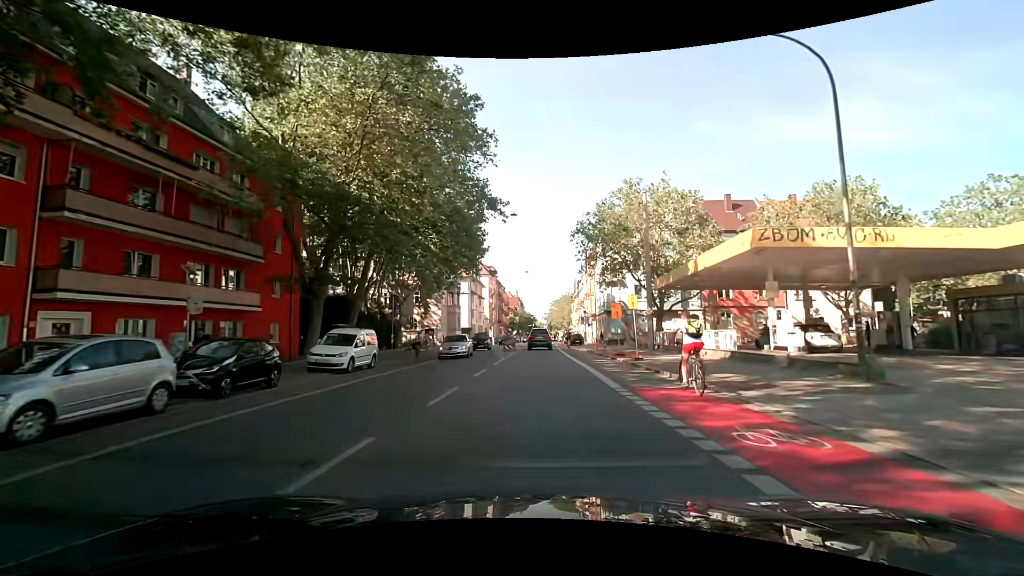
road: secondary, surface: asphalt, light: Day
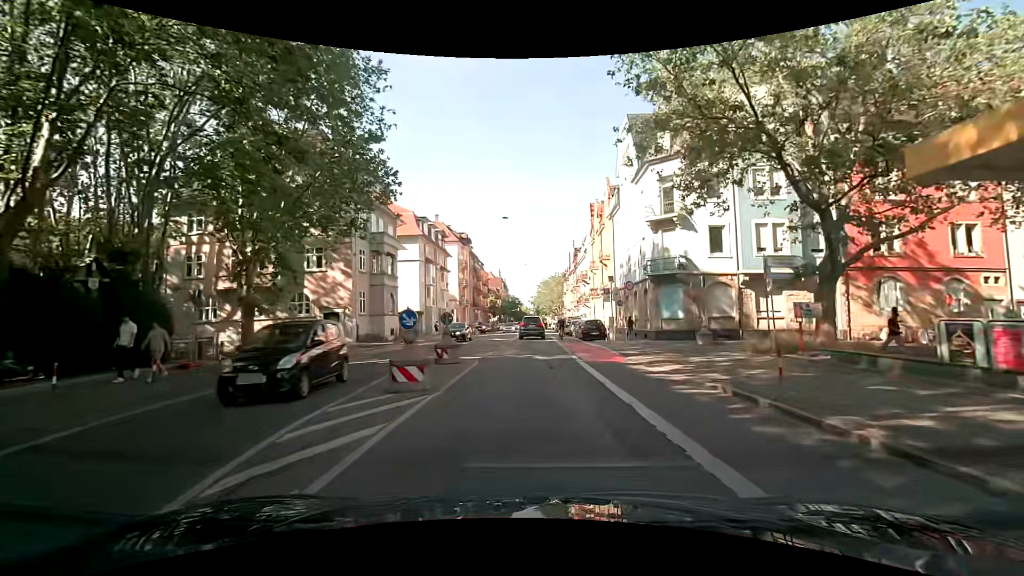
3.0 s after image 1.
(+0.7, +28.3) m; +2°
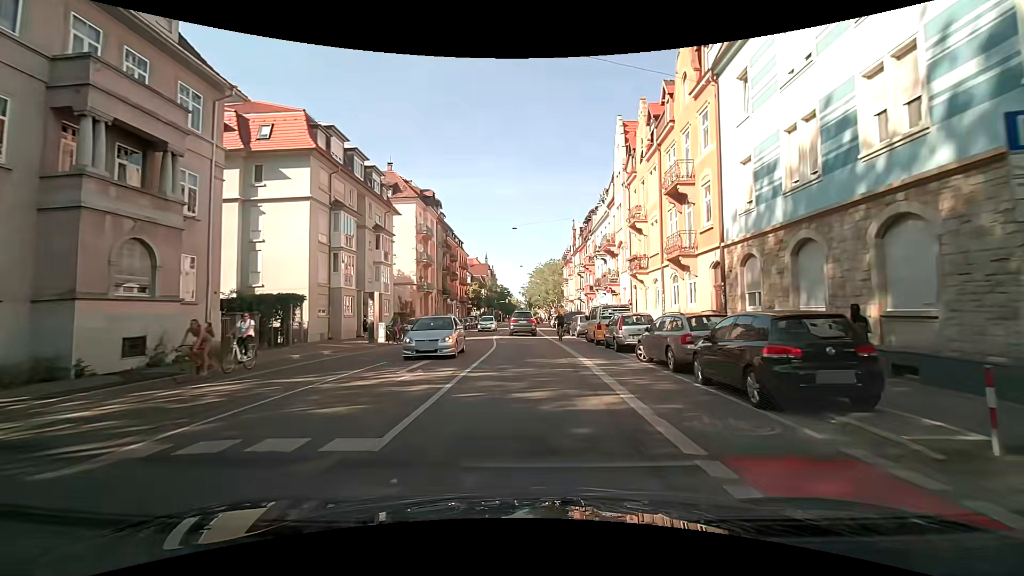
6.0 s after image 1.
(+0.1, +27.5) m; +2°
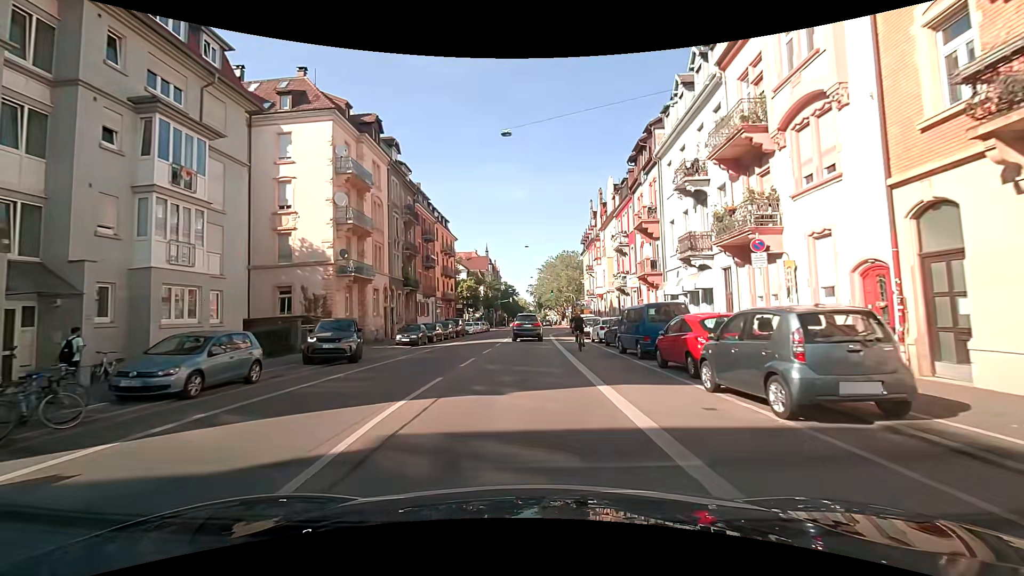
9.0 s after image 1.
(-0.3, +26.9) m; -1°
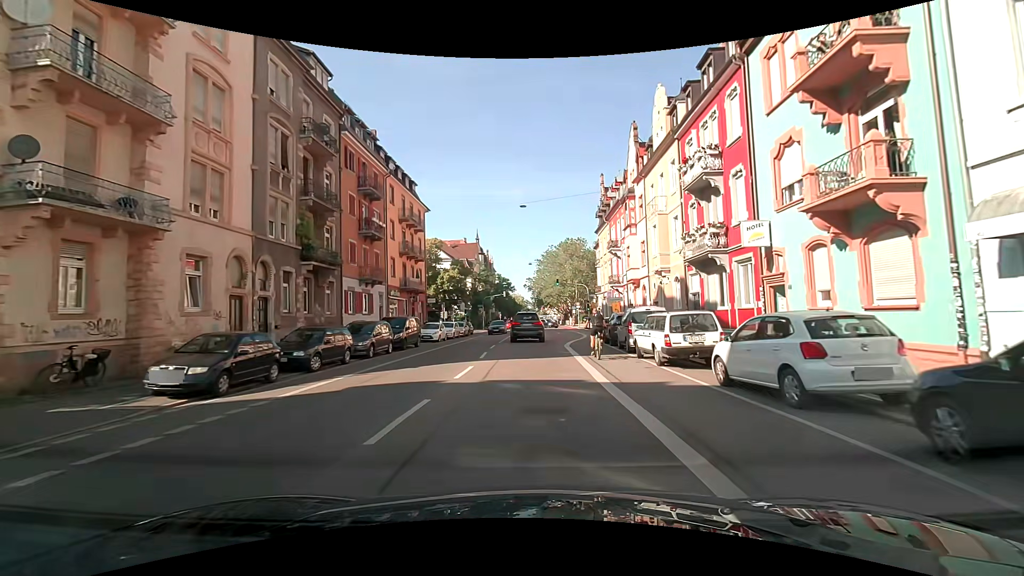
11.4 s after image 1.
(-0.2, +21.1) m; -1°
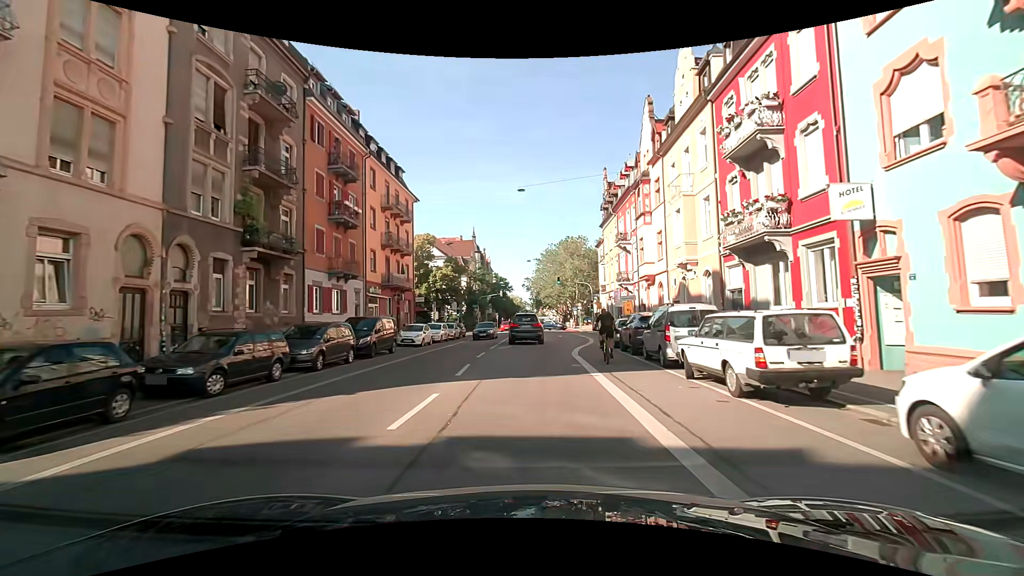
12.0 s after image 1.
(0.0, +5.3) m; 0°
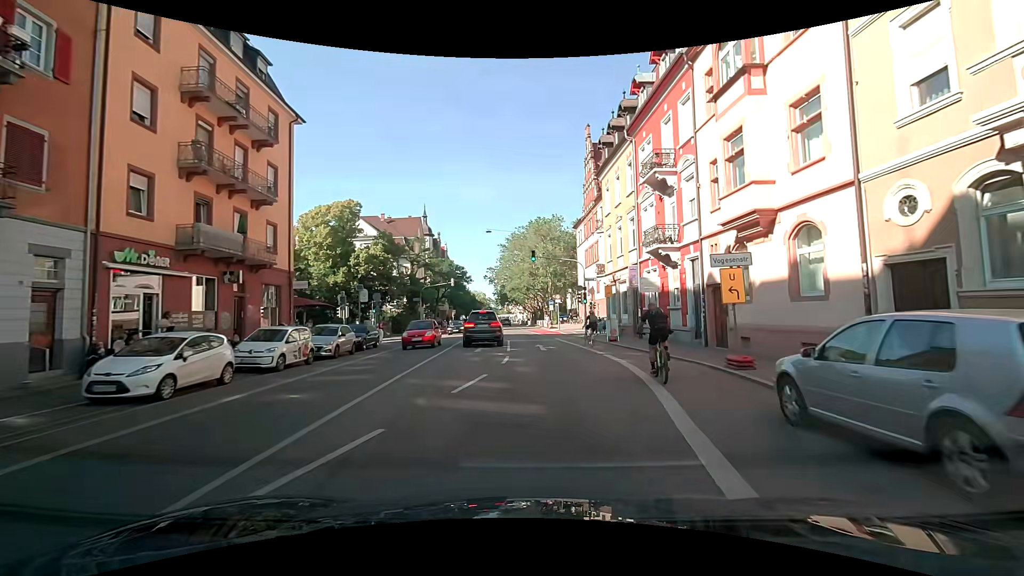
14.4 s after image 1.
(+0.5, +20.7) m; +3°
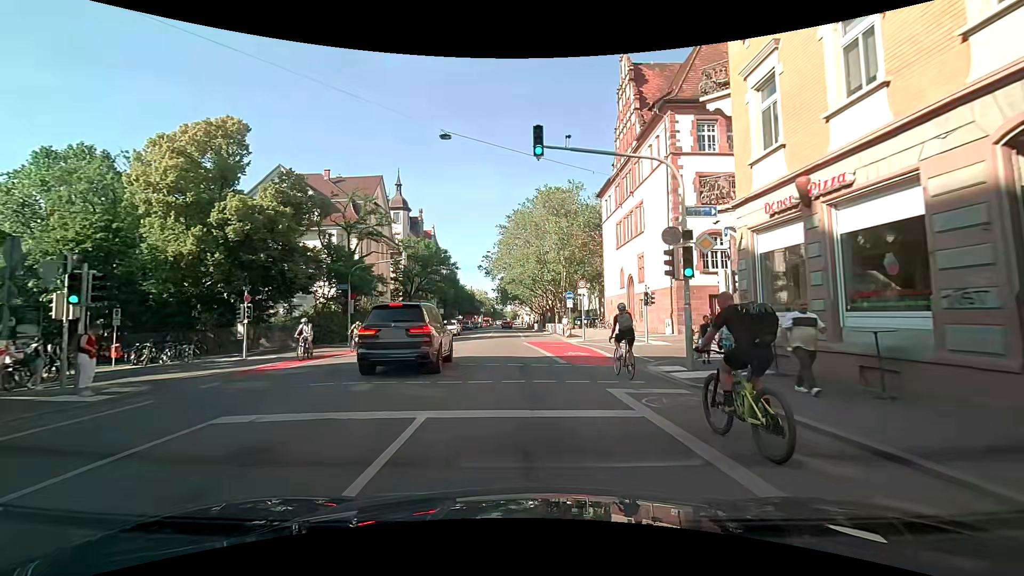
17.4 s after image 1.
(+0.5, +24.3) m; -1°
(0, +10) (0, +20) (-1, +30) (-2, +40) (-2, +50) (-2, +60) (-3, +70) (-3, +80) (-3, +90) (-3, +100) m
